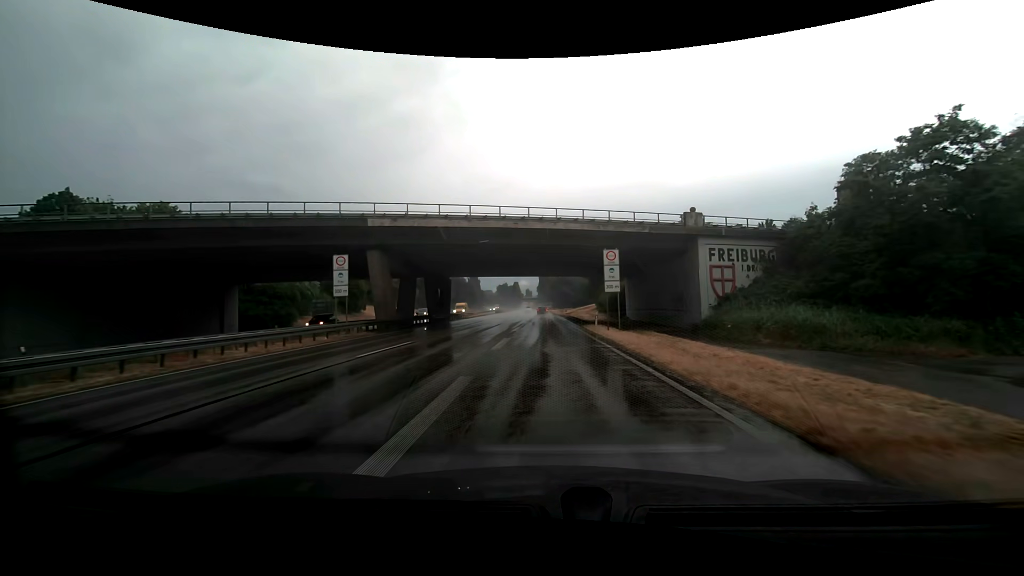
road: trunk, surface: asphalt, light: Day
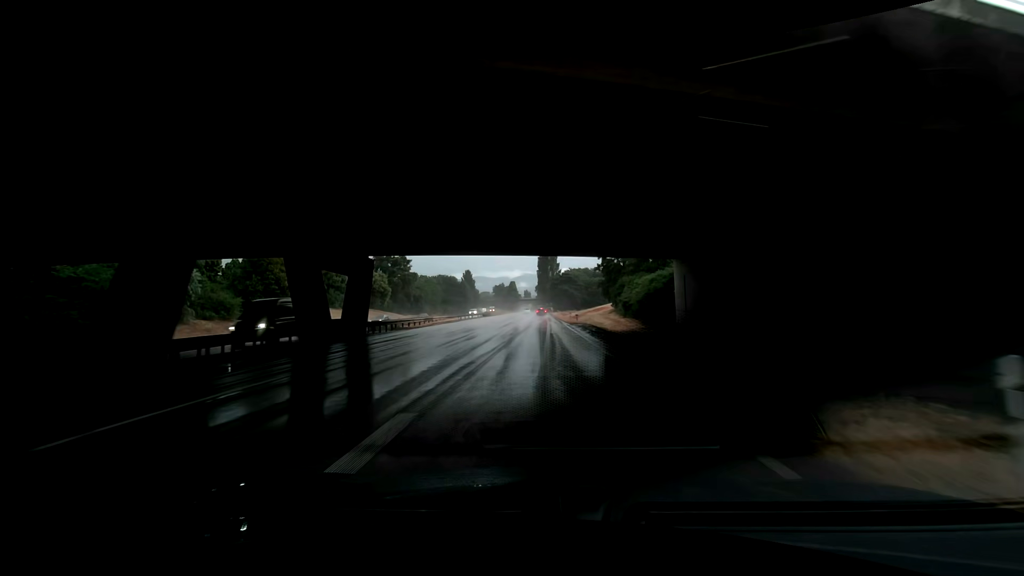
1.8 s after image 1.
(+0.1, +27.3) m; 0°
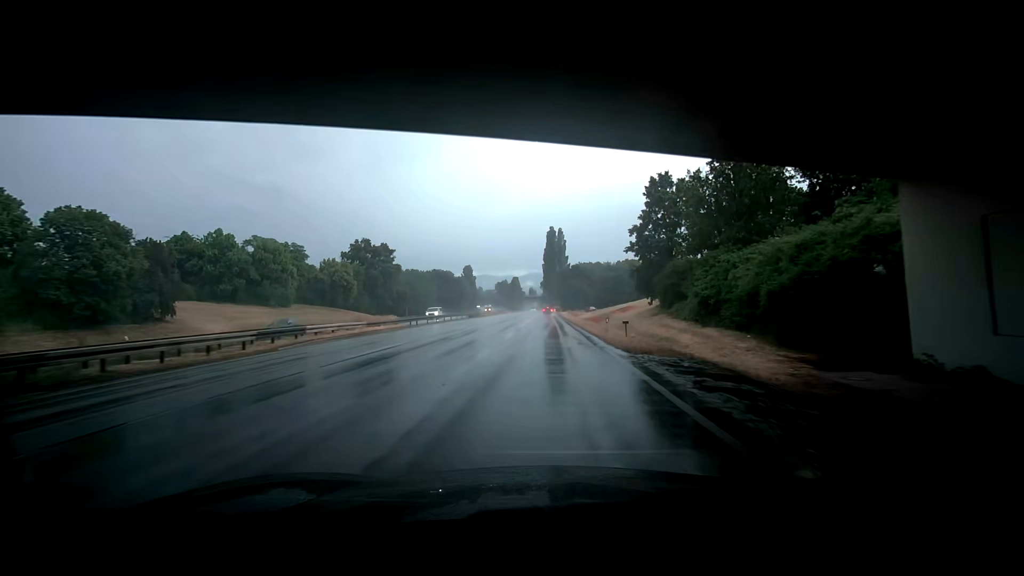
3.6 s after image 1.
(-0.4, +27.3) m; -1°
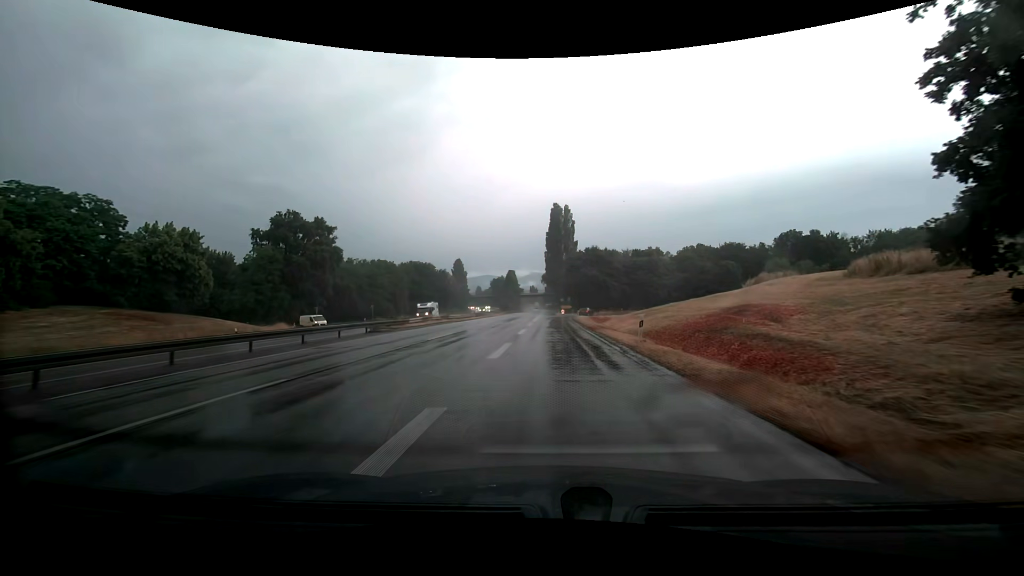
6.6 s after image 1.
(+0.1, +45.9) m; 0°
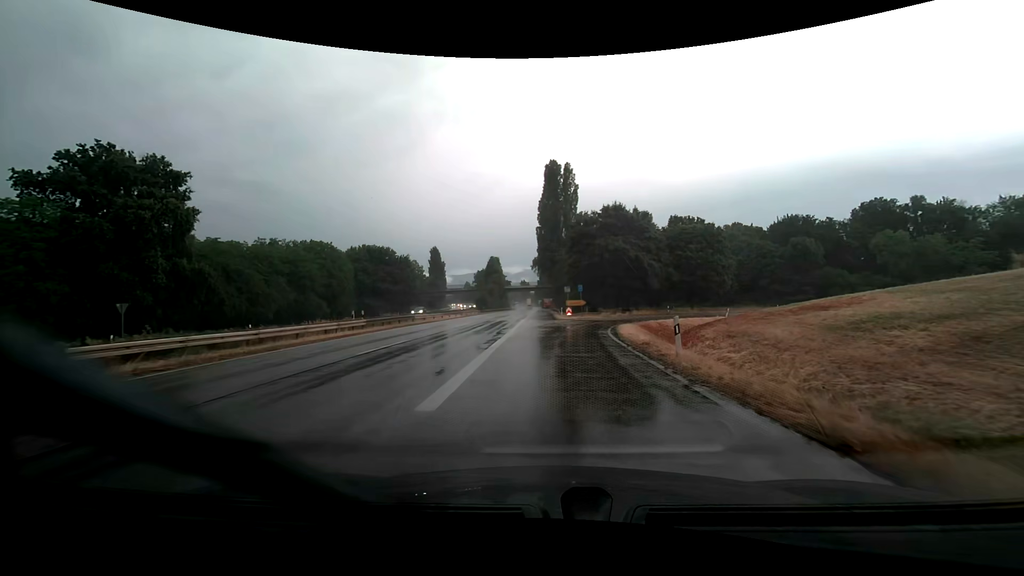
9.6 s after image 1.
(+0.3, +43.4) m; +1°
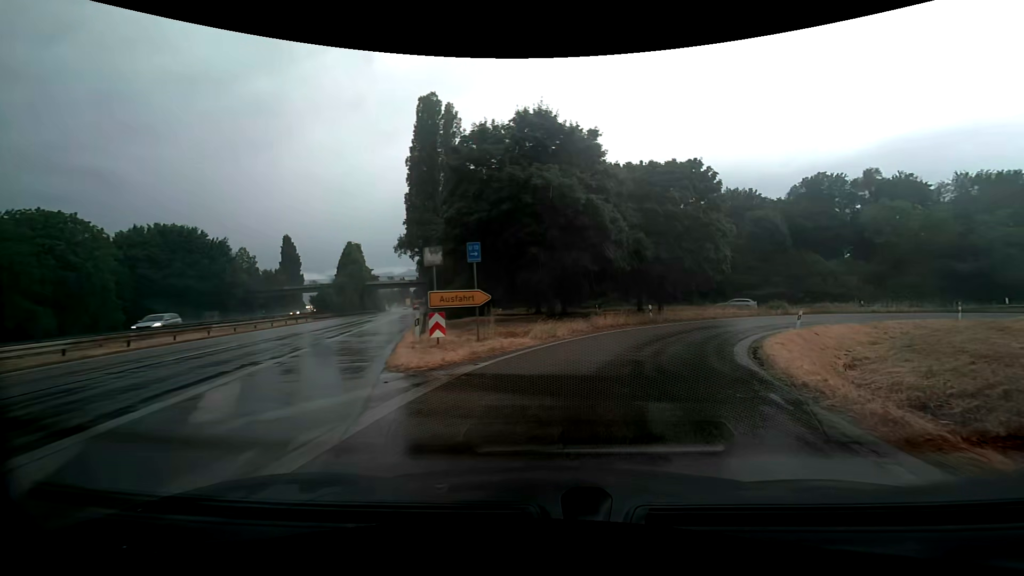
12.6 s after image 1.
(+1.3, +33.6) m; +11°
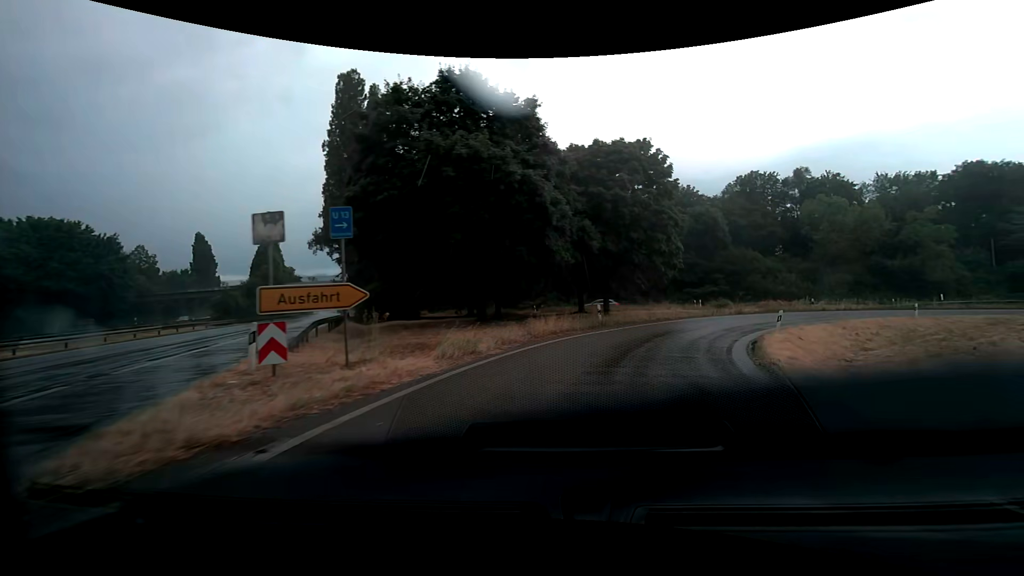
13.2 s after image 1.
(+0.4, +5.8) m; +8°
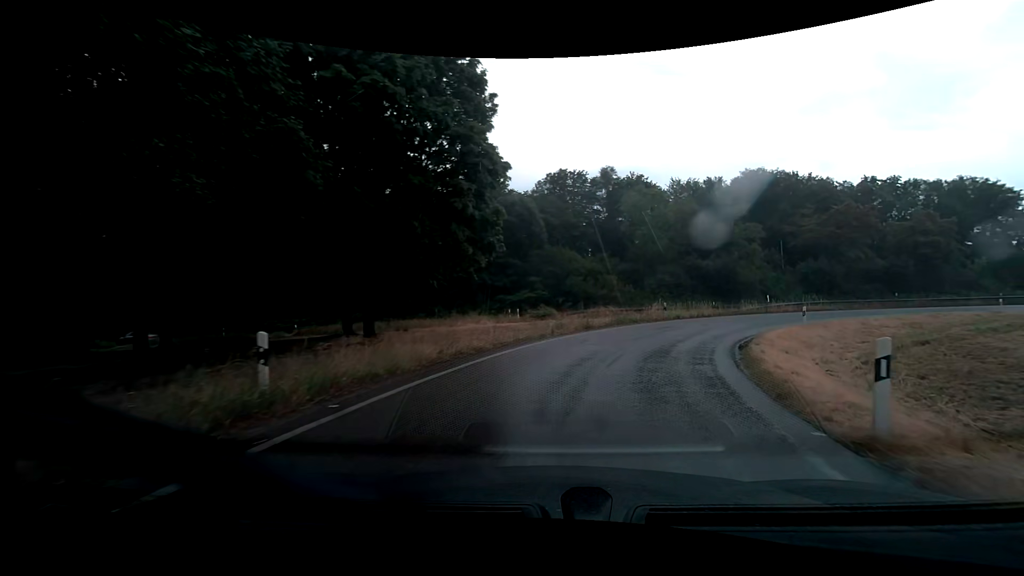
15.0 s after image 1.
(+3.0, +16.5) m; +20°
(+1, +10) (+4, +19) (+9, +28) (+16, +35) (+24, +40) (+34, +44) (+43, +47) (+53, +50) (+63, +52) (+72, +54) m
